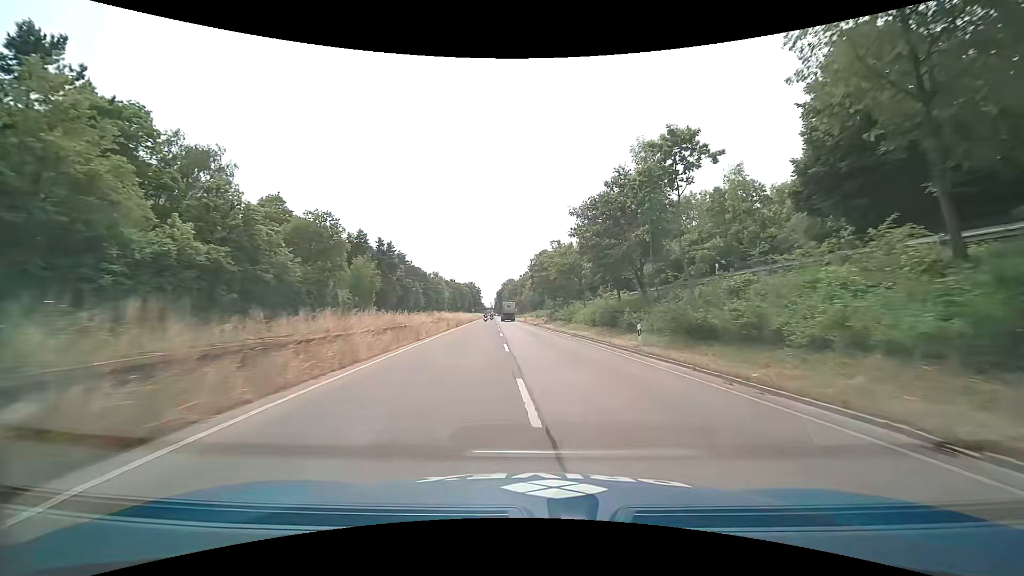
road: trunk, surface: asphalt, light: Day
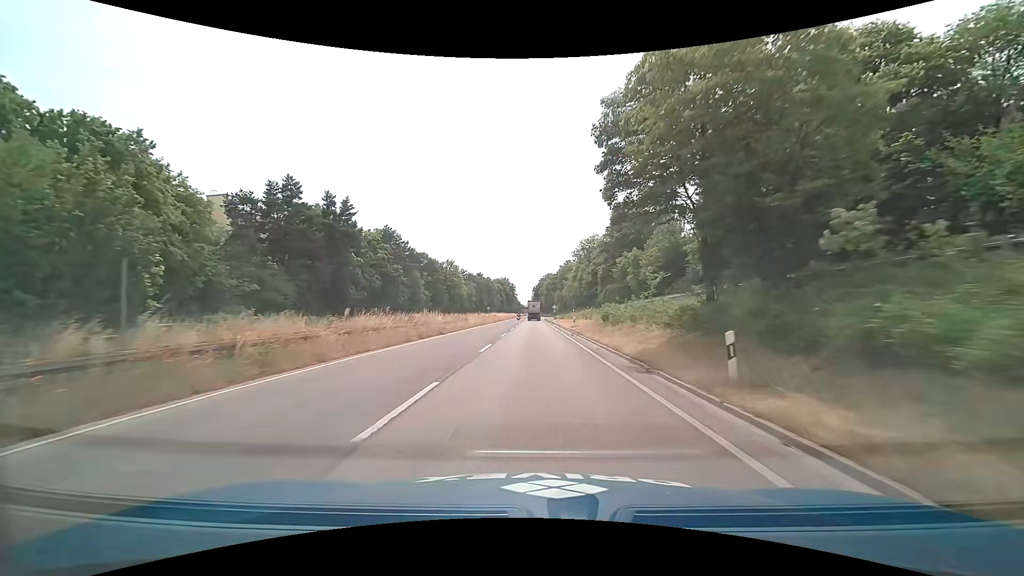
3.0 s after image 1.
(-1.3, +48.9) m; -4°
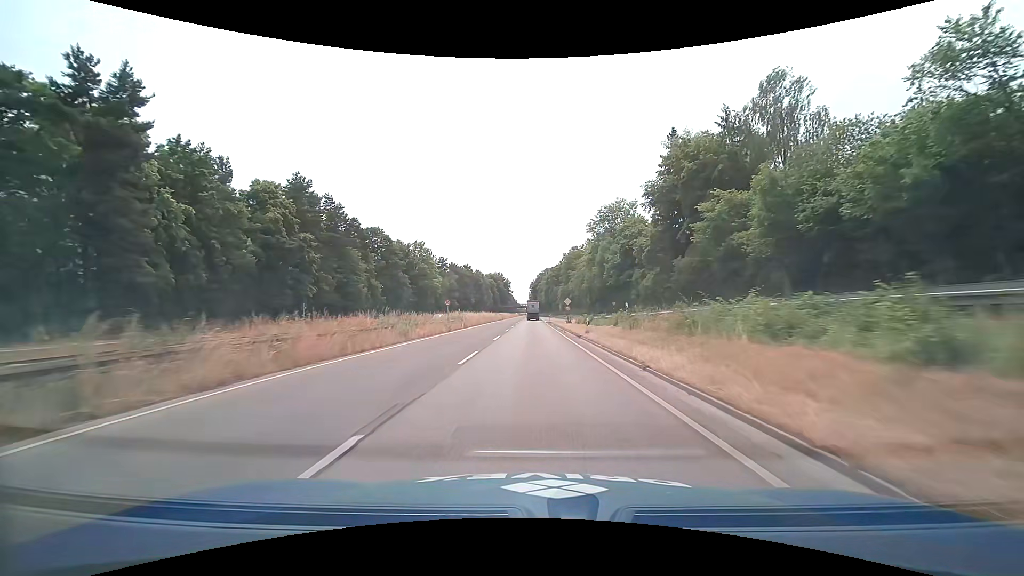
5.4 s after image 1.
(-0.1, +40.4) m; 0°
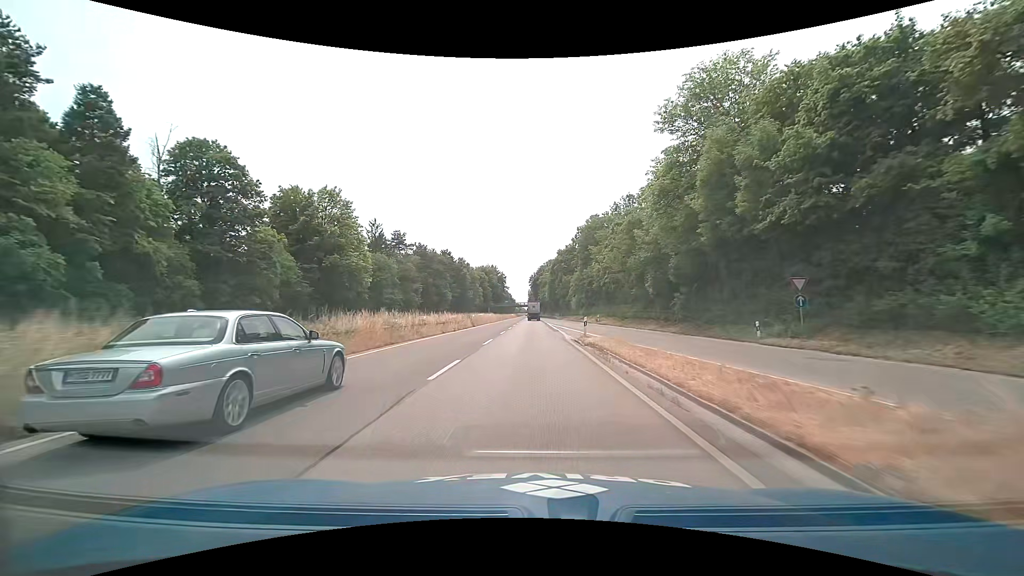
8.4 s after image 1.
(0.0, +51.9) m; 0°
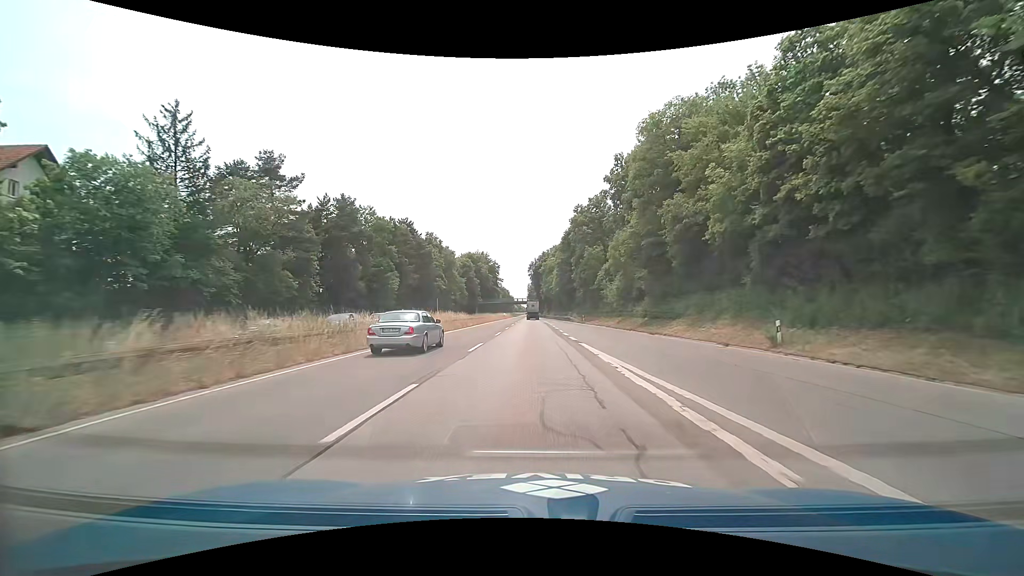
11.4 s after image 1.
(-0.2, +52.5) m; 0°
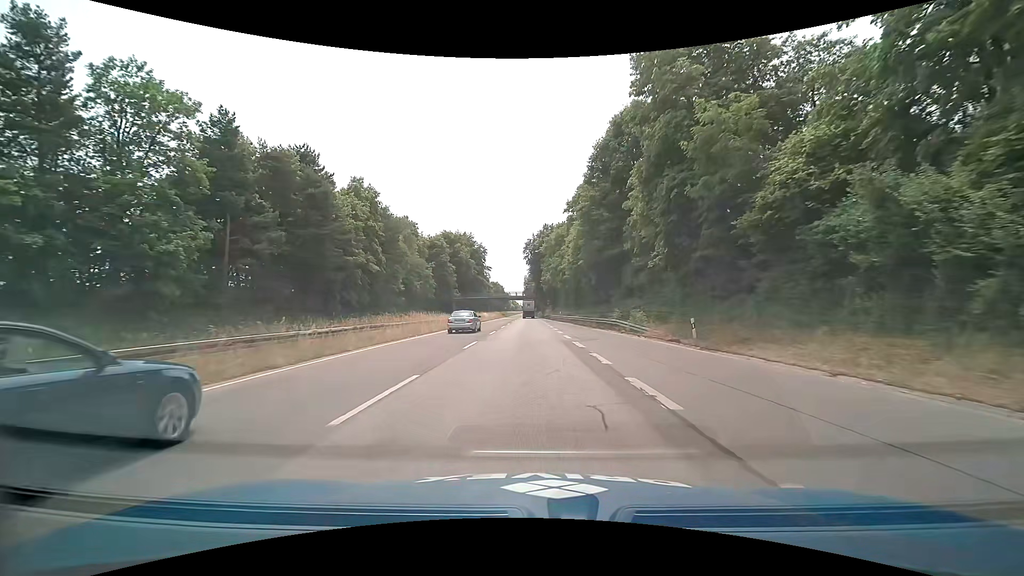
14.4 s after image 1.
(+0.2, +48.1) m; 0°
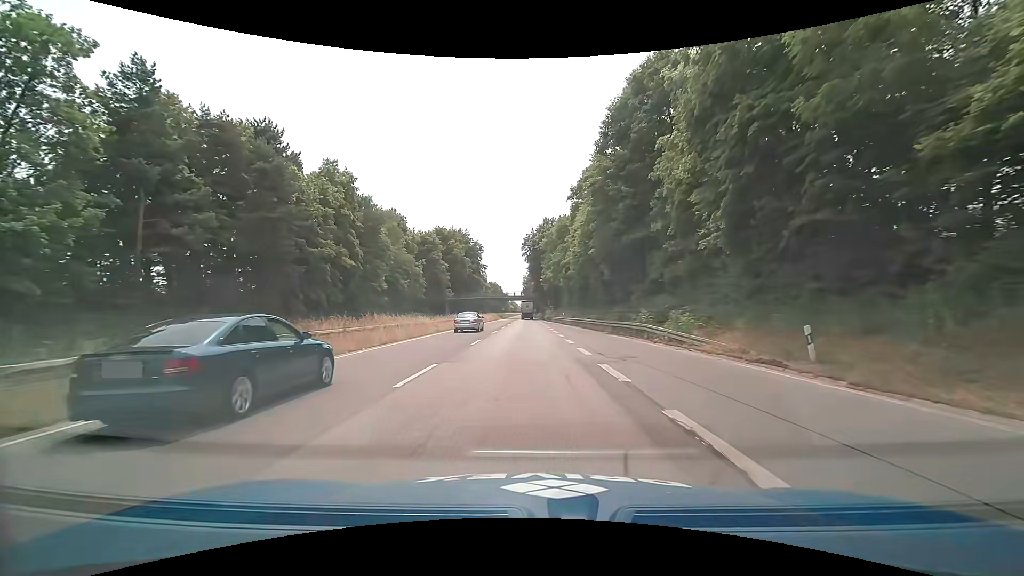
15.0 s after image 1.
(0.0, +9.0) m; +1°
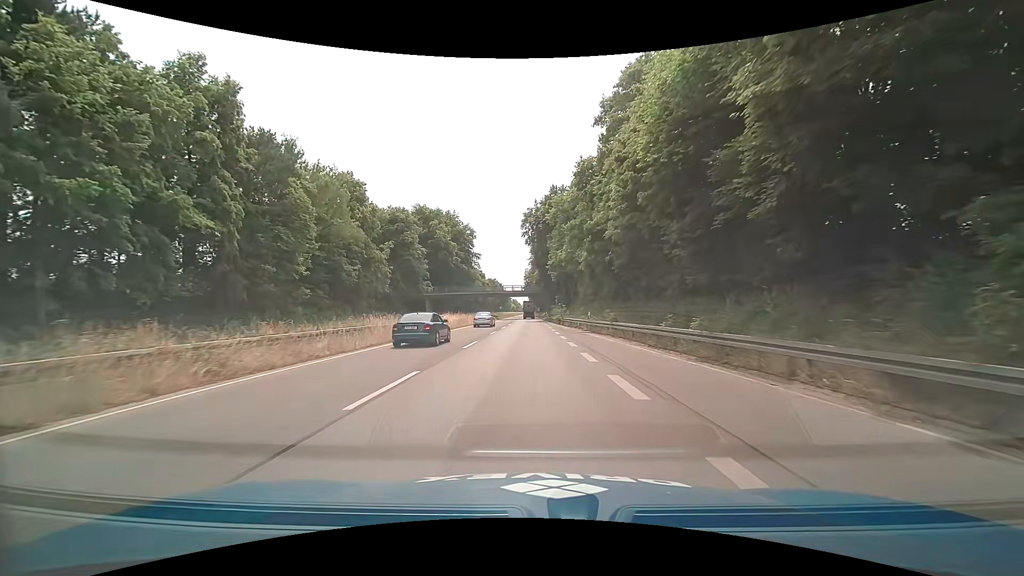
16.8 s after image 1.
(-0.3, +26.1) m; -1°
(0, +10) (0, +20) (0, +30) (-1, +40) (-1, +50) (-1, +60) (-1, +70) (-1, +80) (-1, +90) (-1, +100) m
